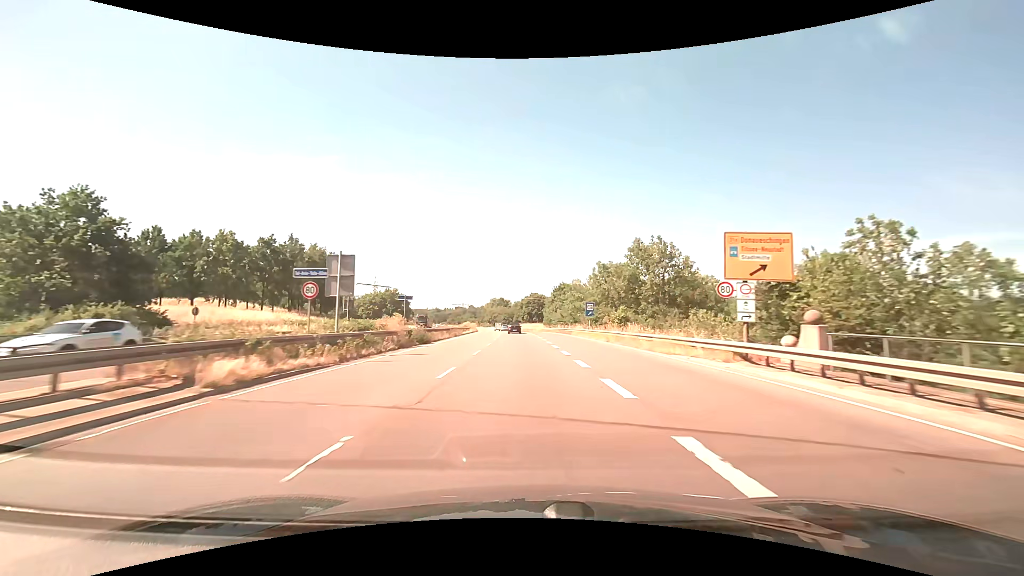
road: trunk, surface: asphalt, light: Day
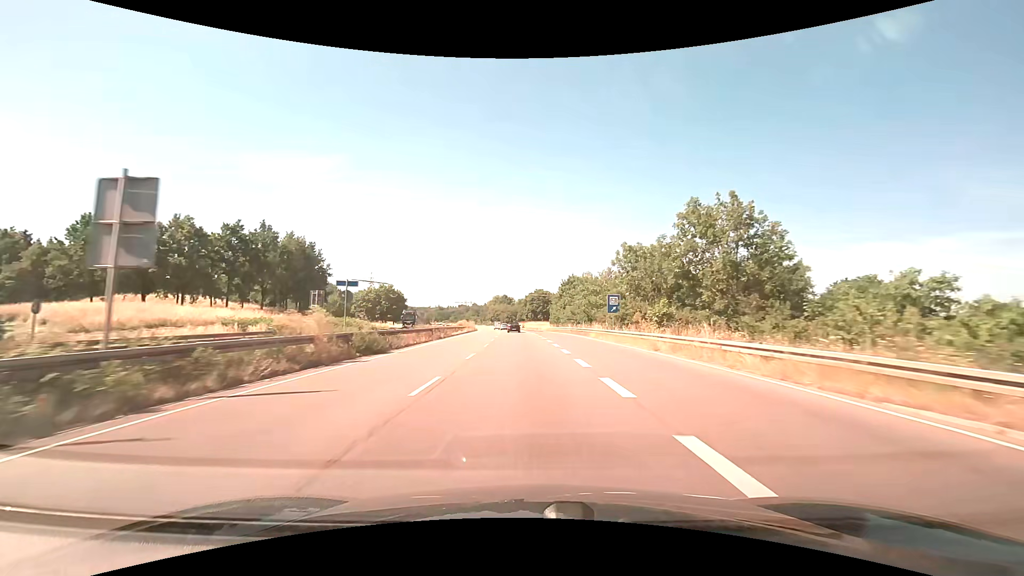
(-0.1, +11.9) m; -1°
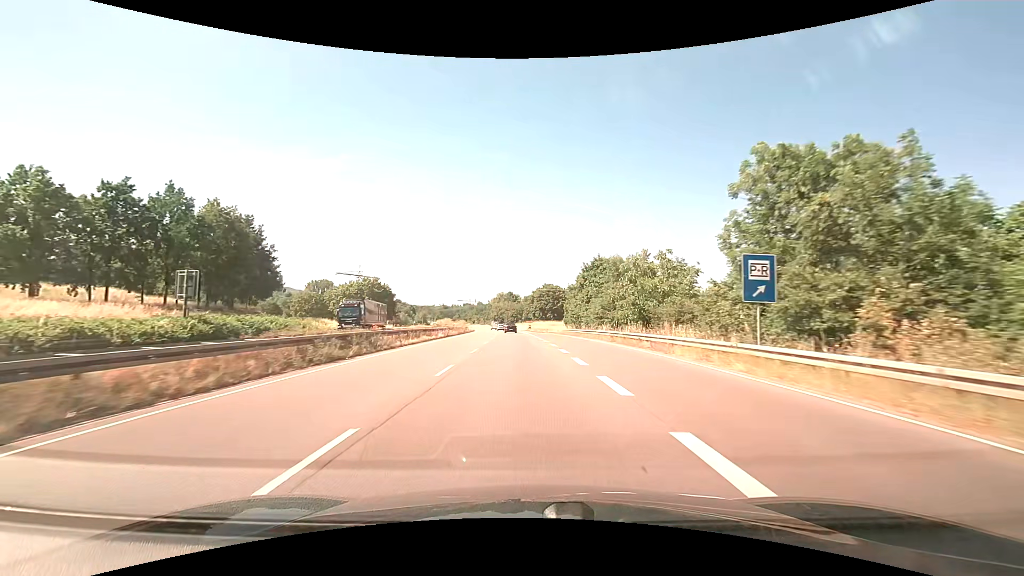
(-0.2, +23.9) m; -1°
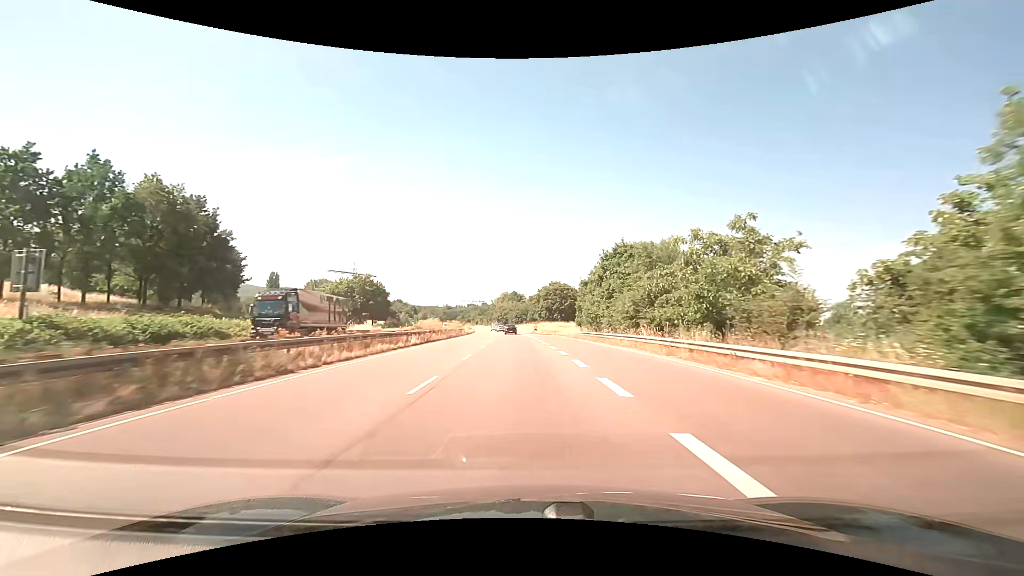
(-0.1, +12.0) m; -1°
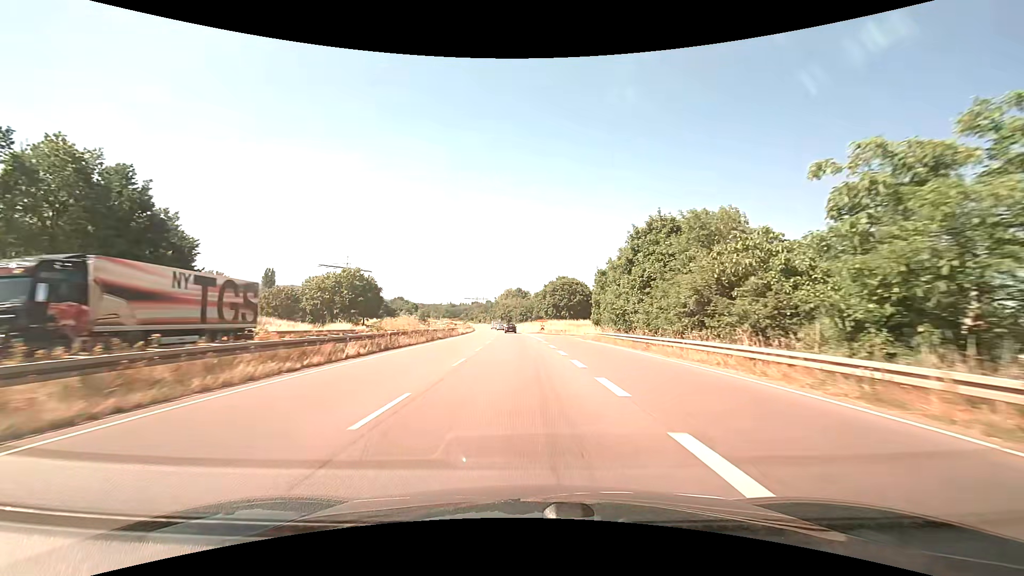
(-0.1, +12.0) m; 0°
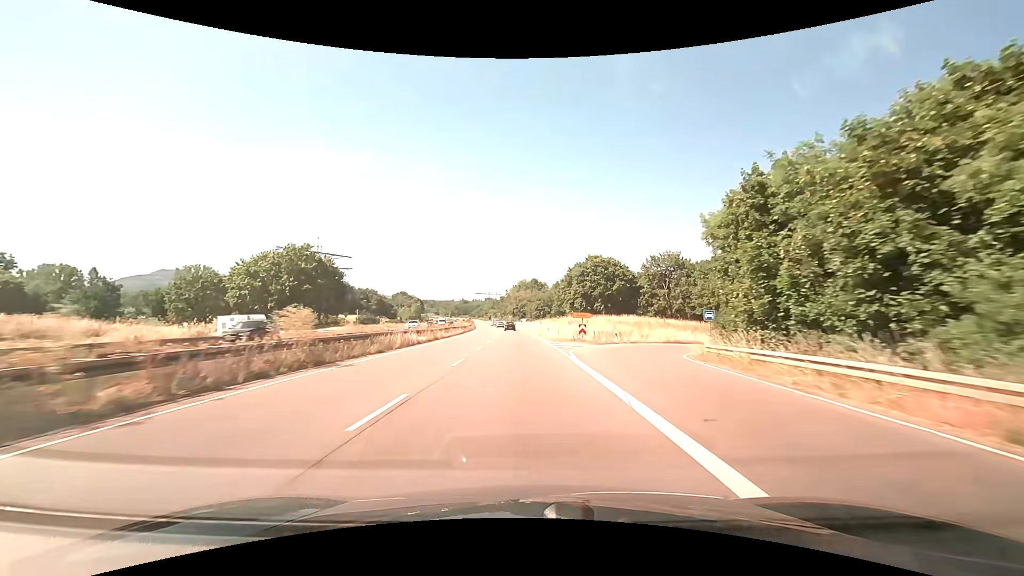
(-0.6, +36.3) m; -2°
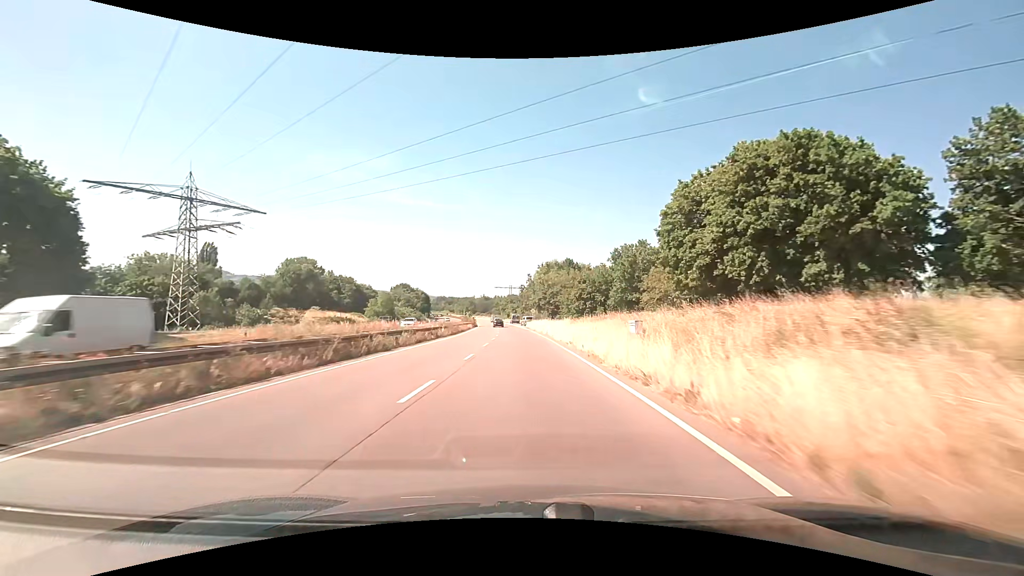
(-1.8, +61.3) m; -3°
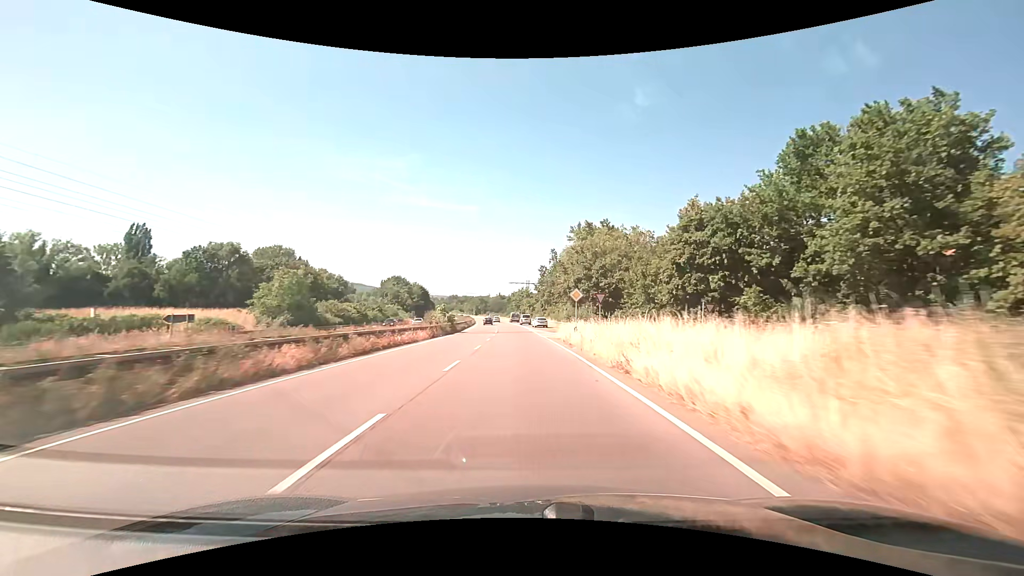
(-0.9, +49.3) m; -2°
(0, +10) (0, +20) (0, +30) (-1, +40) (-1, +50) (-1, +60) (-2, +70) (-3, +80) (-3, +90) (-4, +100) m
